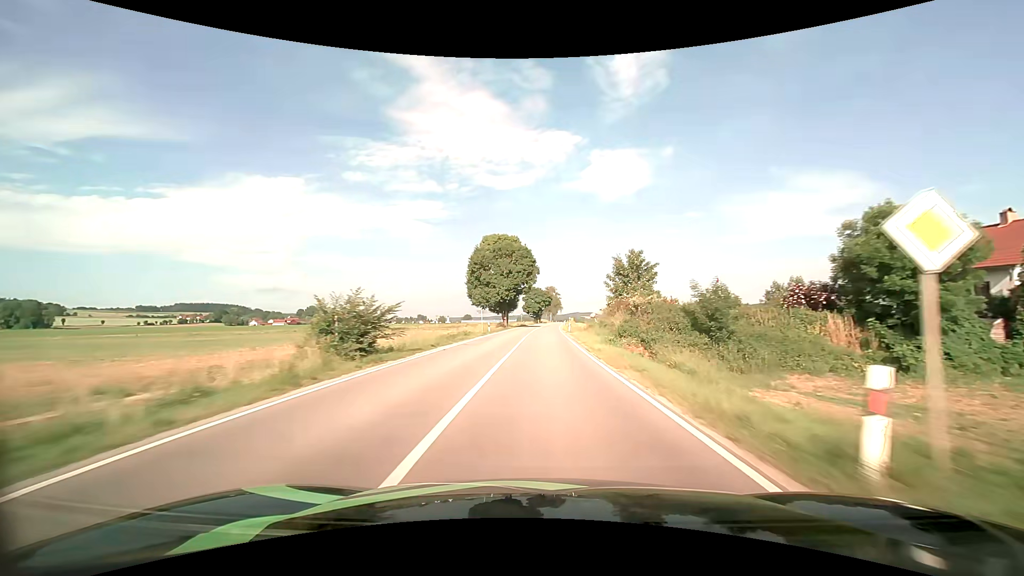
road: secondary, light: Day
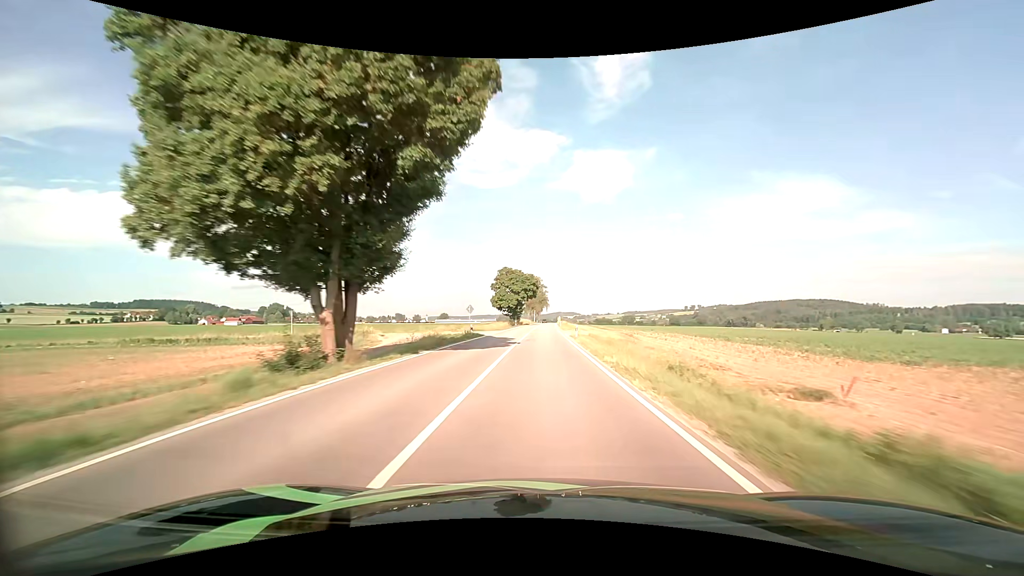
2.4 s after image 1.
(+0.7, +60.8) m; +2°
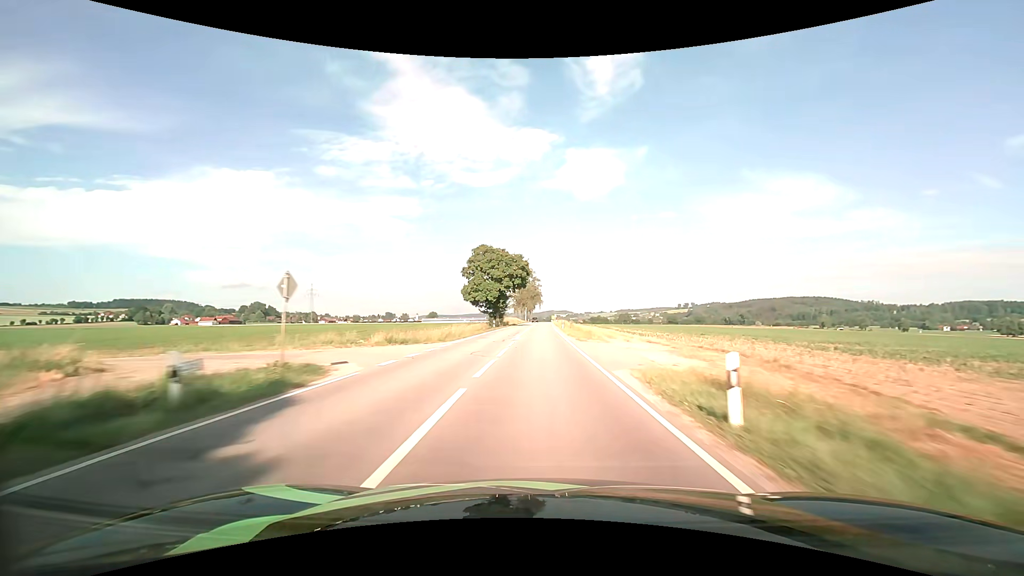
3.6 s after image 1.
(+0.2, +30.6) m; +1°
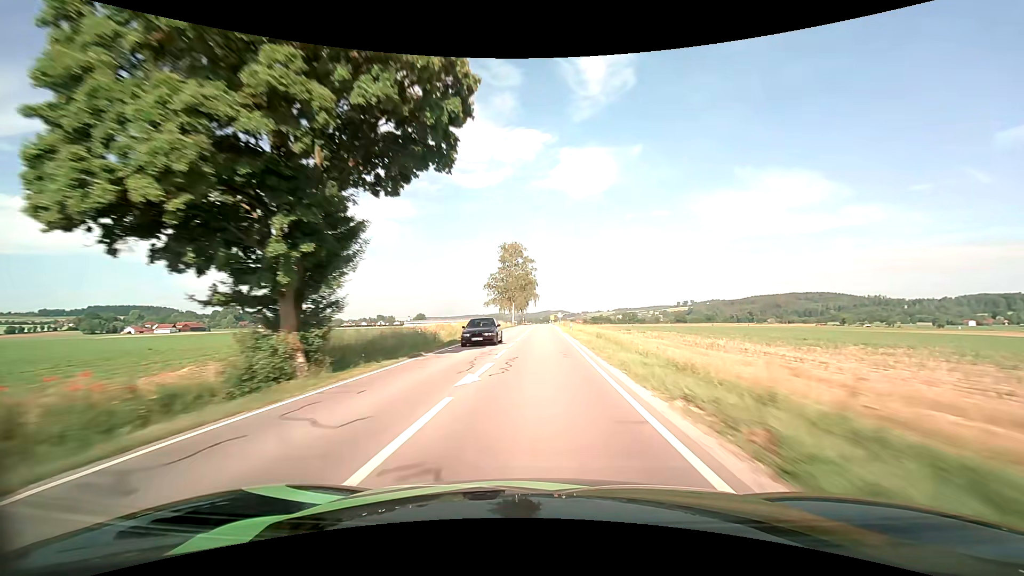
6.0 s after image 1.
(+0.7, +61.0) m; +1°
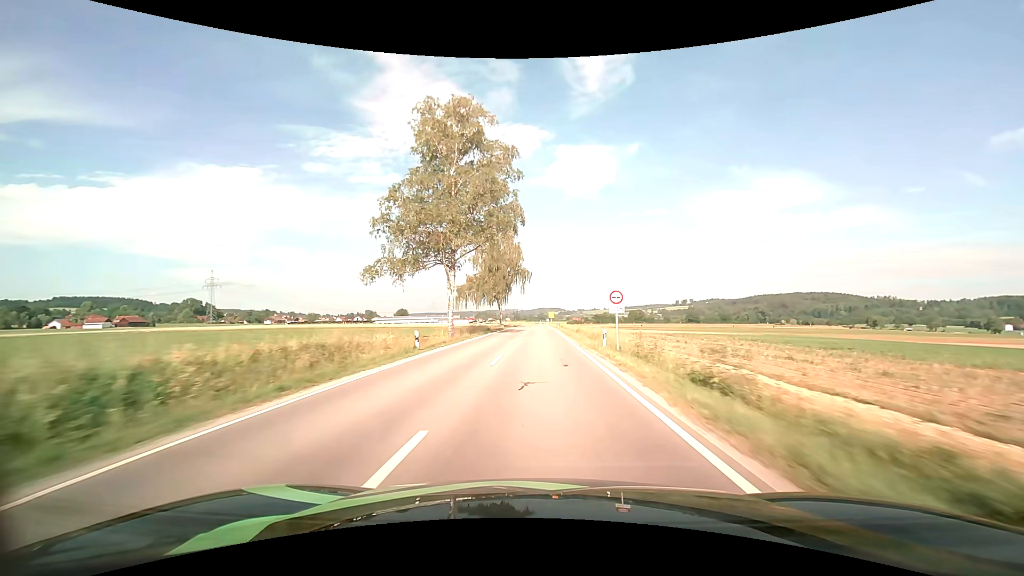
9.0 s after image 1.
(+0.7, +75.3) m; +1°
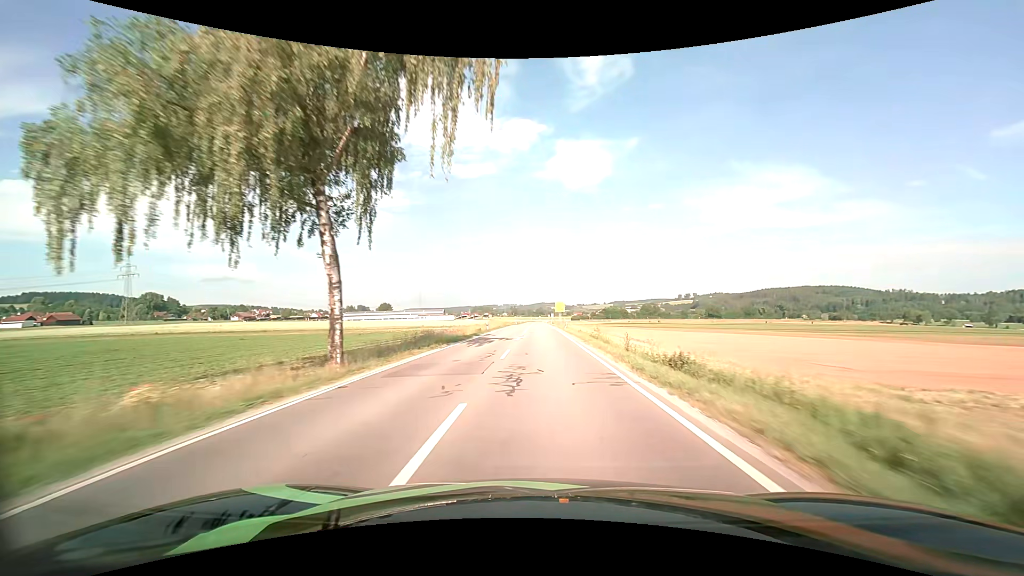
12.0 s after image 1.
(0.0, +71.2) m; 0°
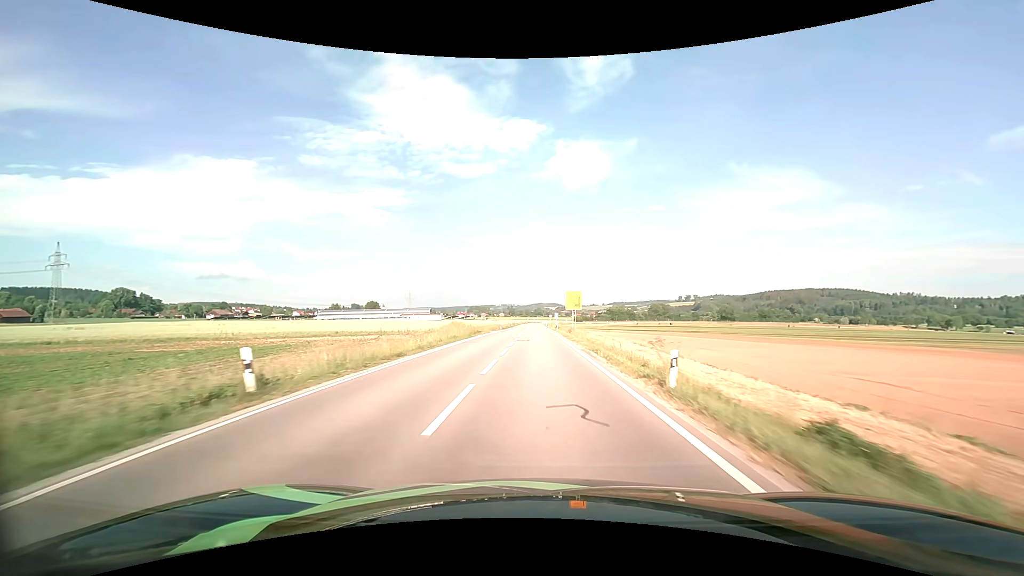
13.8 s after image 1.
(+0.1, +40.9) m; 0°
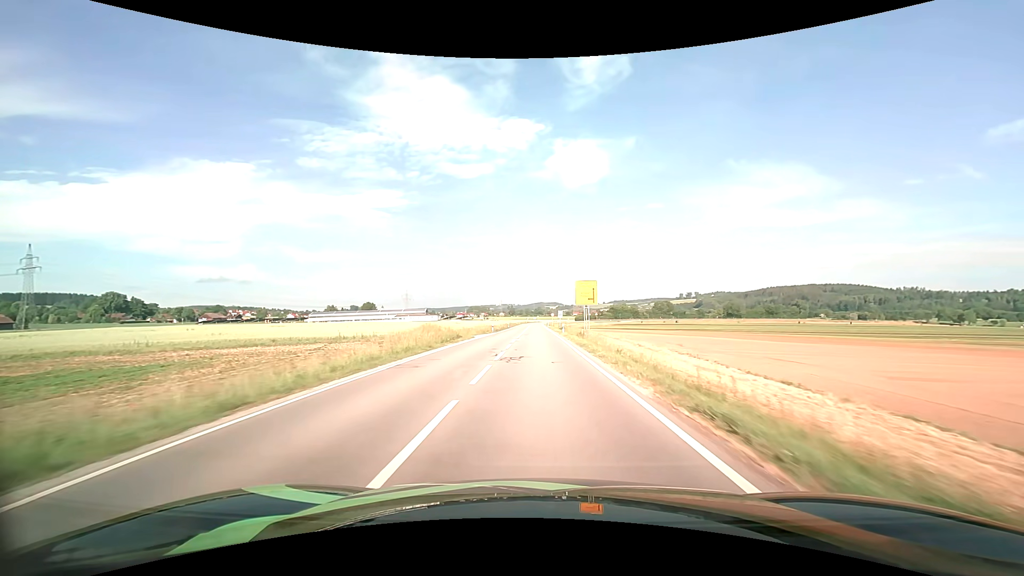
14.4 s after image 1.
(0.0, +13.7) m; 0°
(0, +10) (0, +20) (0, +30) (0, +40) (0, +50) (0, +60) (-1, +70) (-1, +80) (-1, +90) (-1, +100) m
